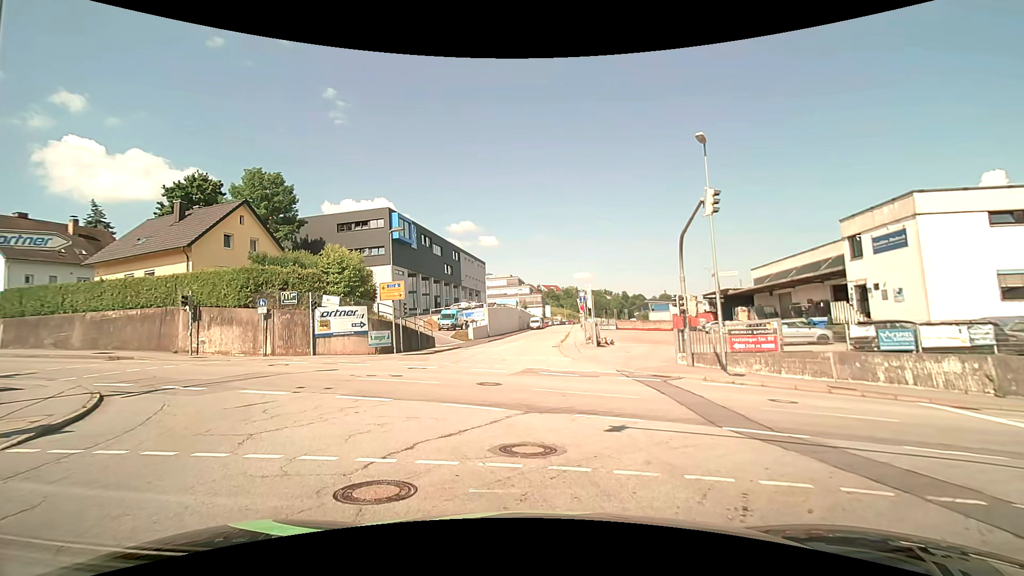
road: residential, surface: asphalt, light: Day
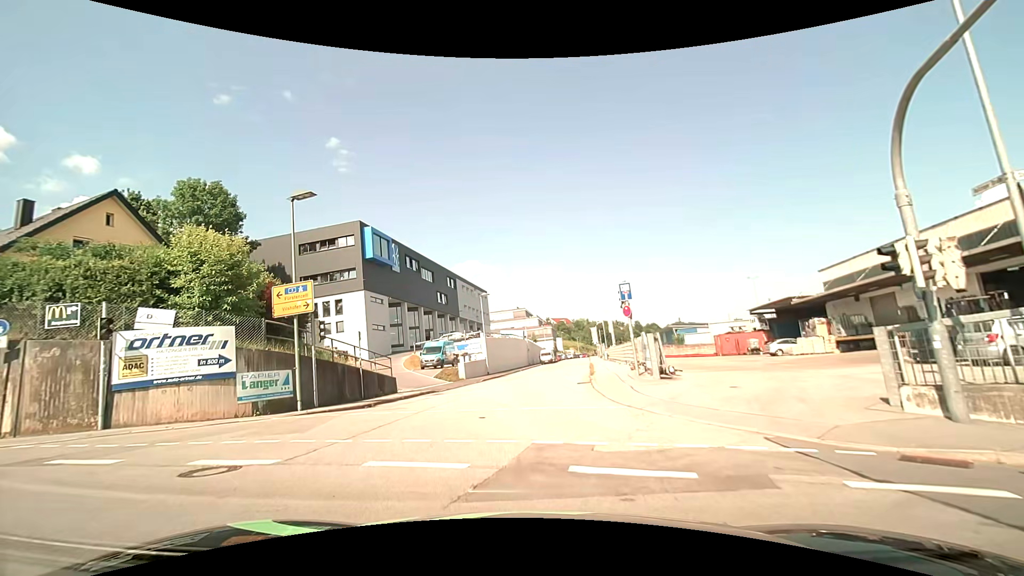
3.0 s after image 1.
(0.0, +13.9) m; -1°
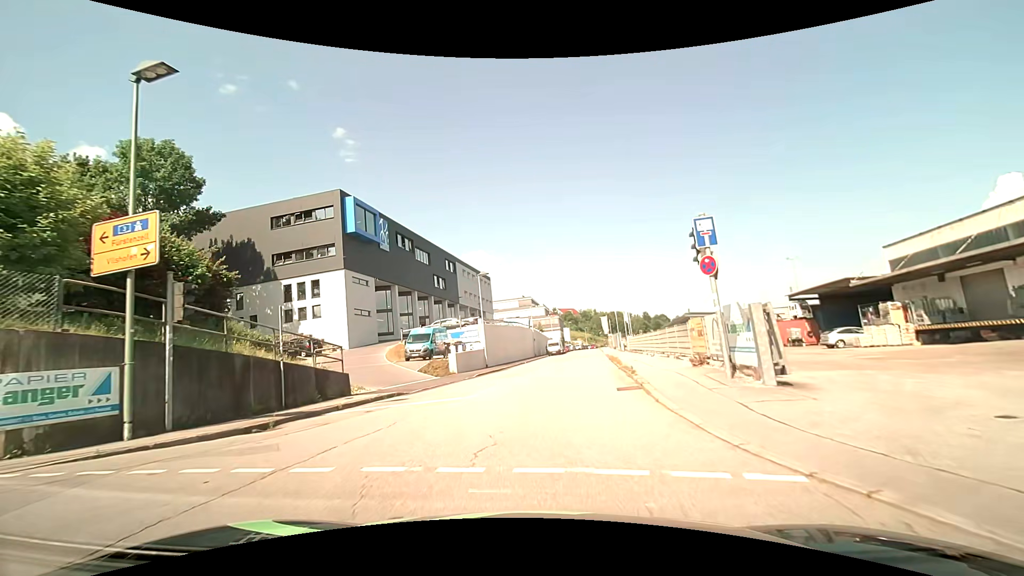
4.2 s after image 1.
(-0.2, +7.9) m; 0°
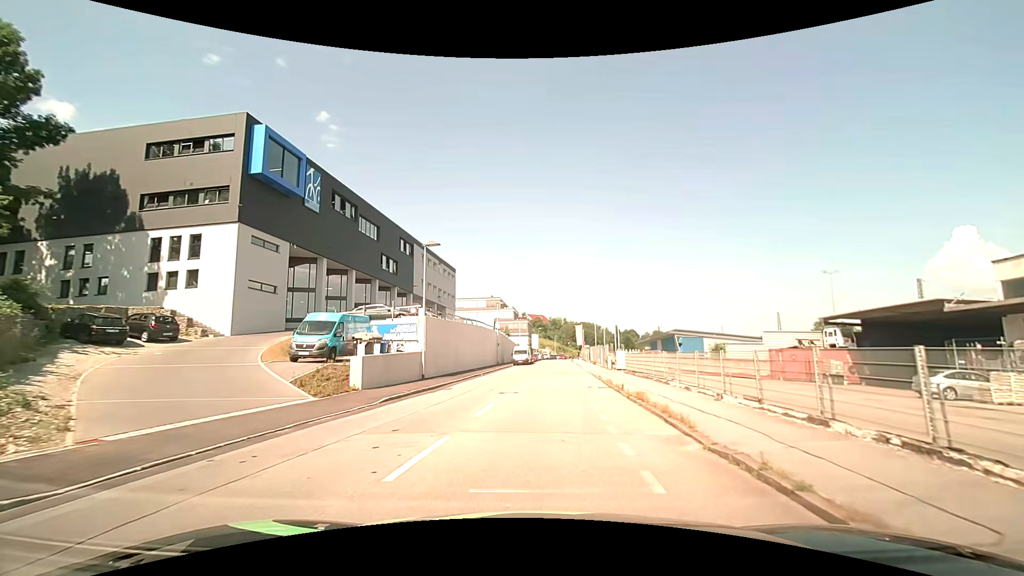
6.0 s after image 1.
(-0.1, +13.3) m; +3°
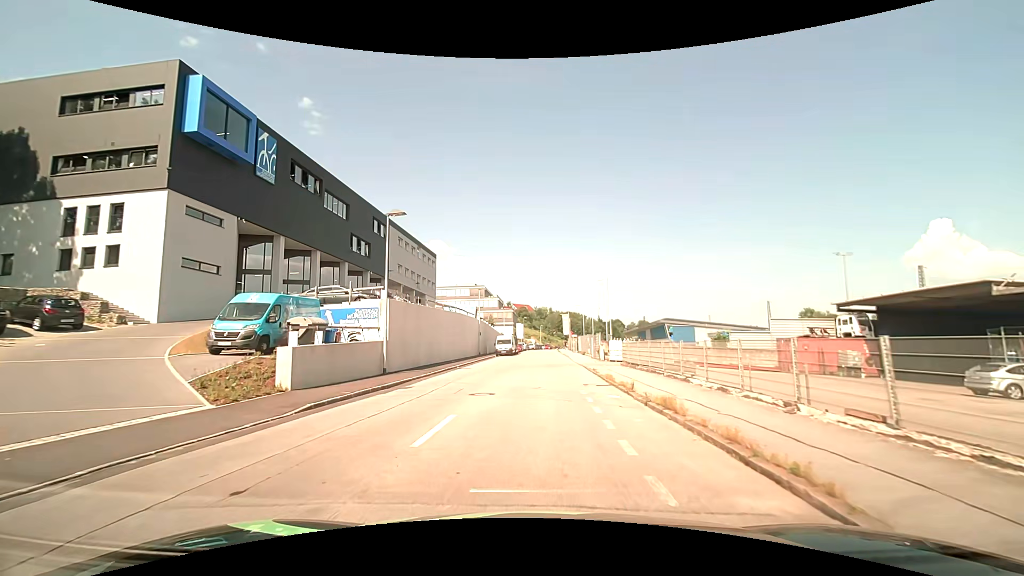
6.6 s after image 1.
(+0.1, +4.8) m; +2°
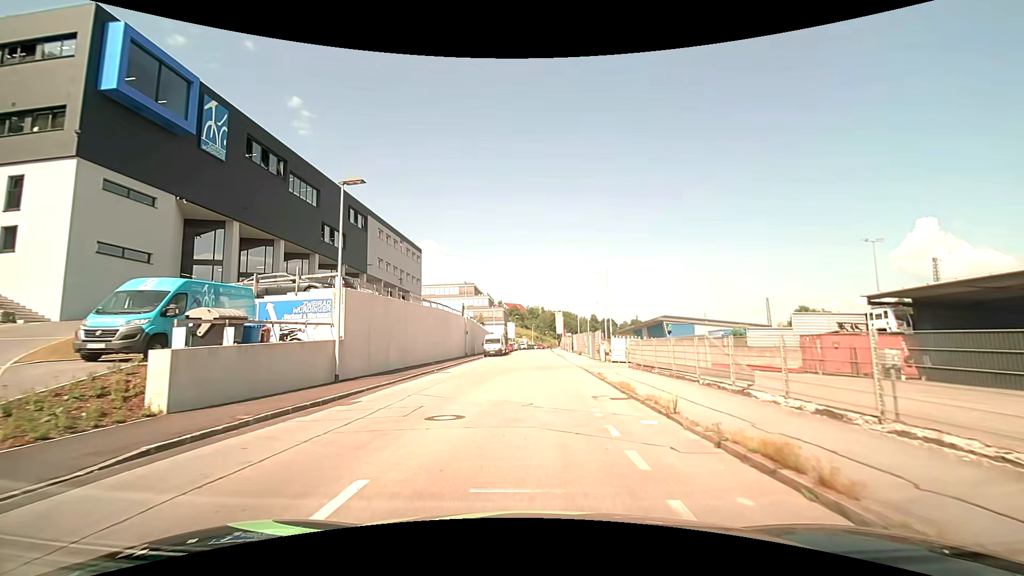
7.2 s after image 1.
(+0.1, +5.0) m; +1°
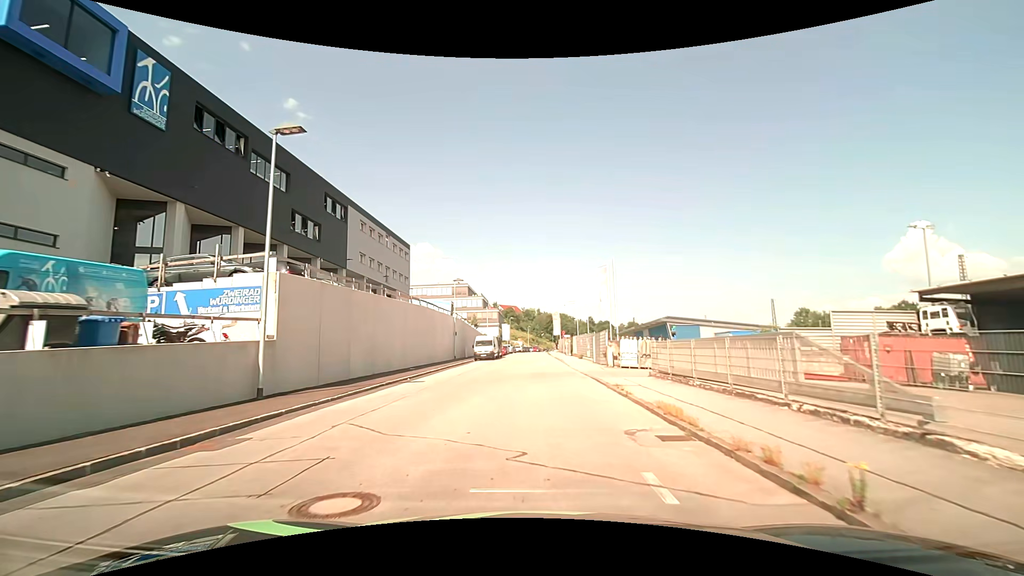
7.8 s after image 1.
(0.0, +5.2) m; 0°
(0, +10) (0, +20) (0, +30) (+1, +40) (+1, +50) (+1, +60) (+1, +70) (+1, +80) (+1, +90) (+1, +100) m
